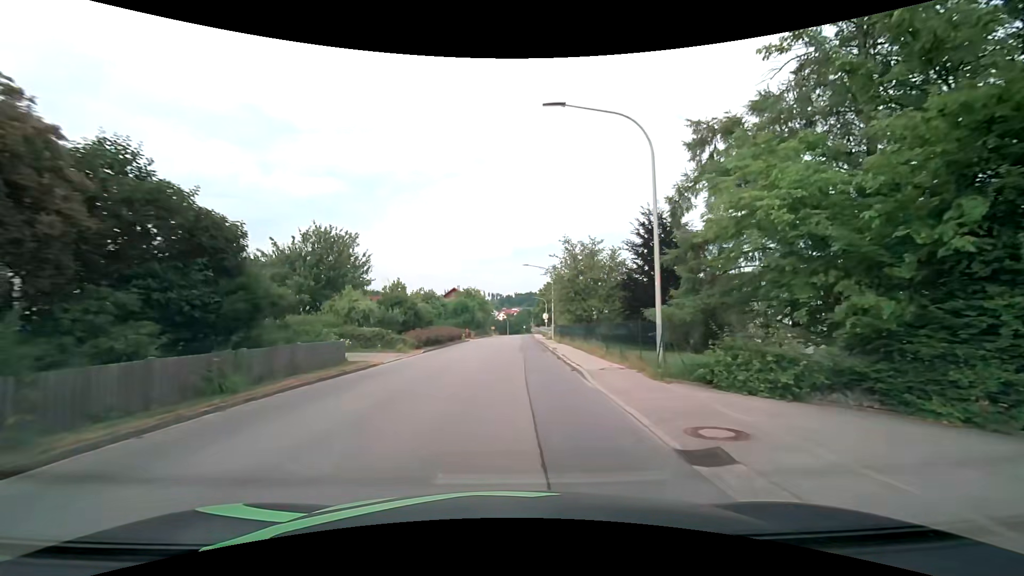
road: tertiary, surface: asphalt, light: Day
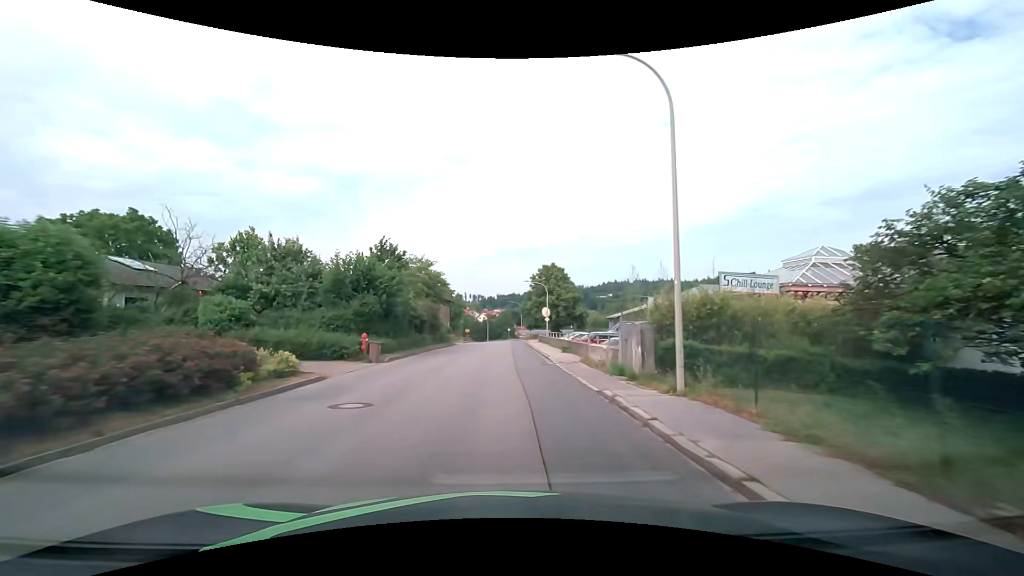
(+0.5, +38.0) m; +2°
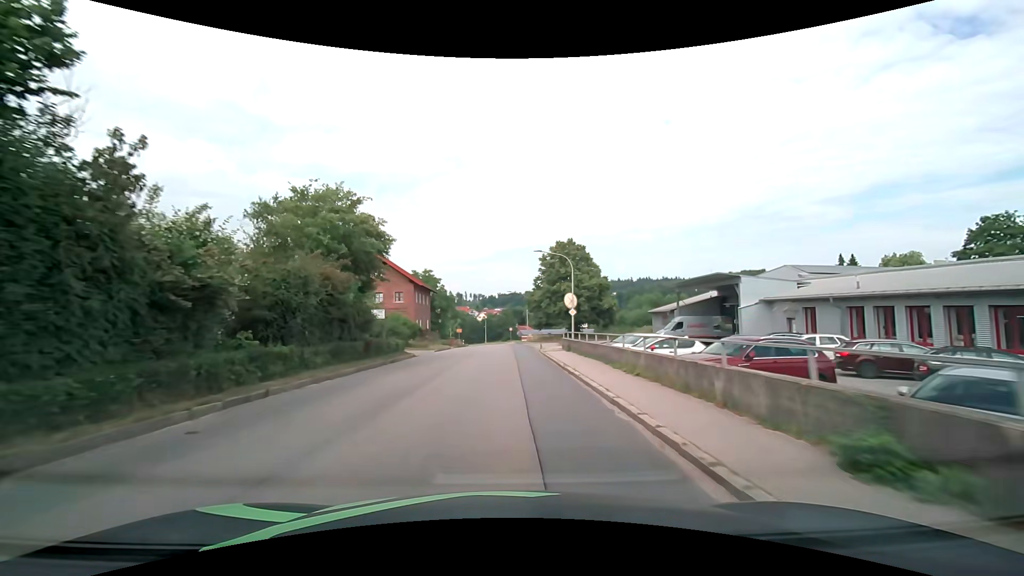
(+0.1, +22.8) m; 0°
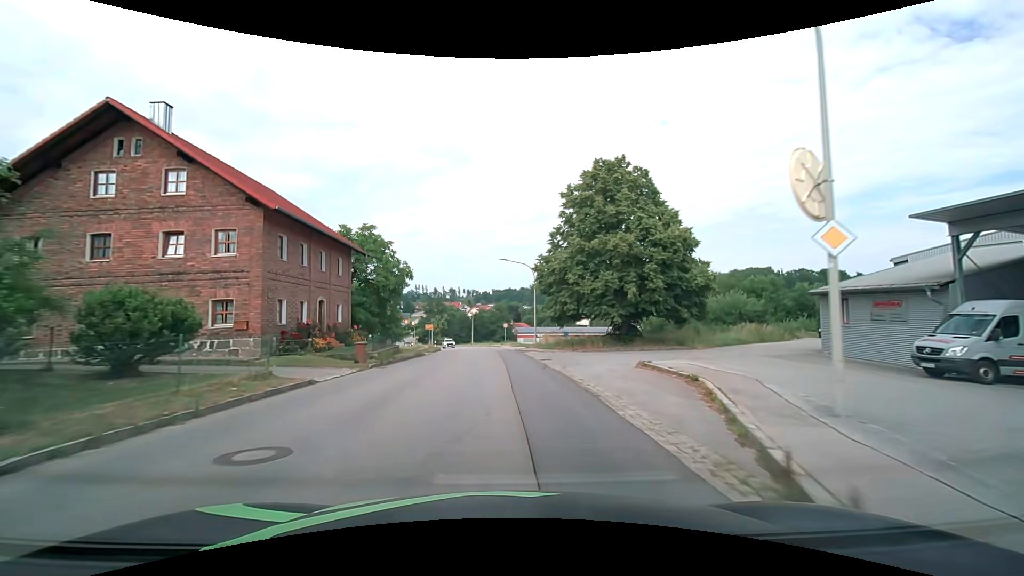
(+0.1, +30.4) m; 0°
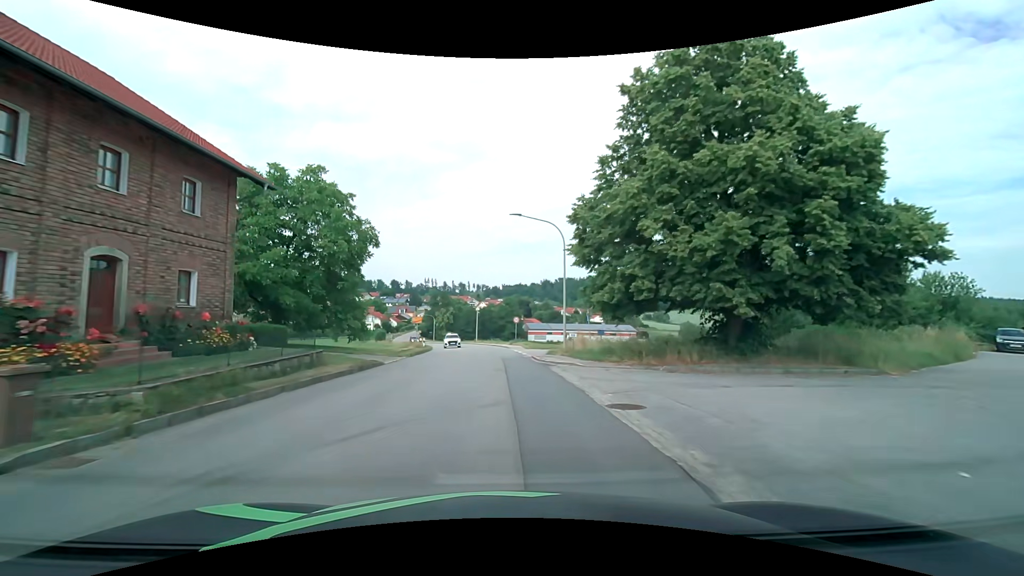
(0.0, +15.3) m; -1°
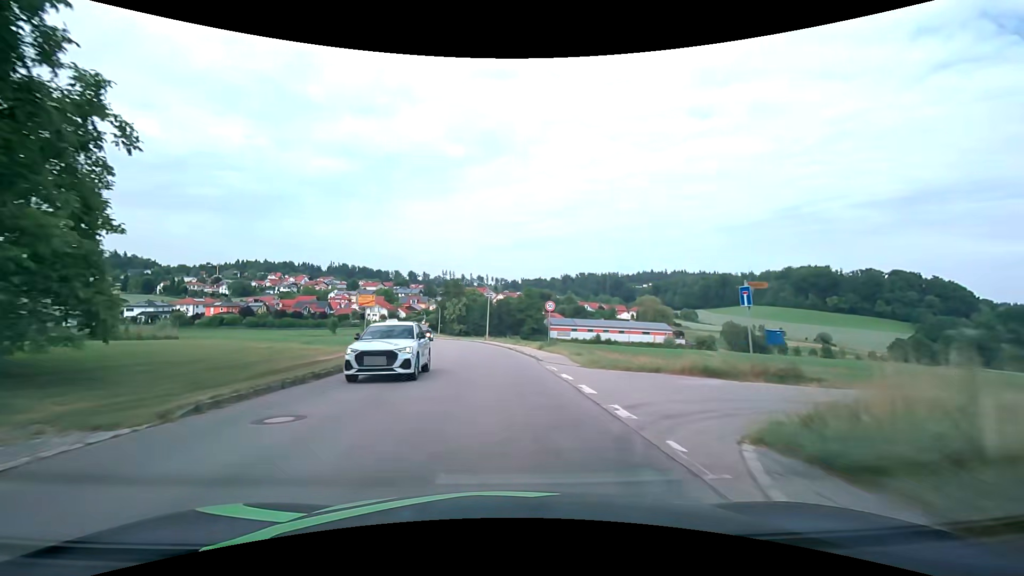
(-0.5, +23.1) m; -2°
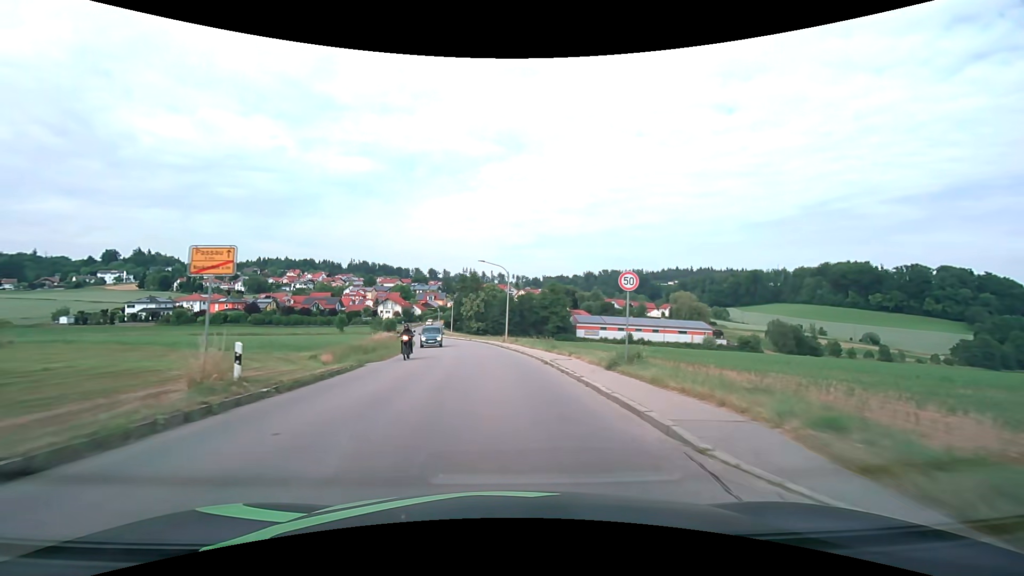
(-0.3, +15.4) m; -3°
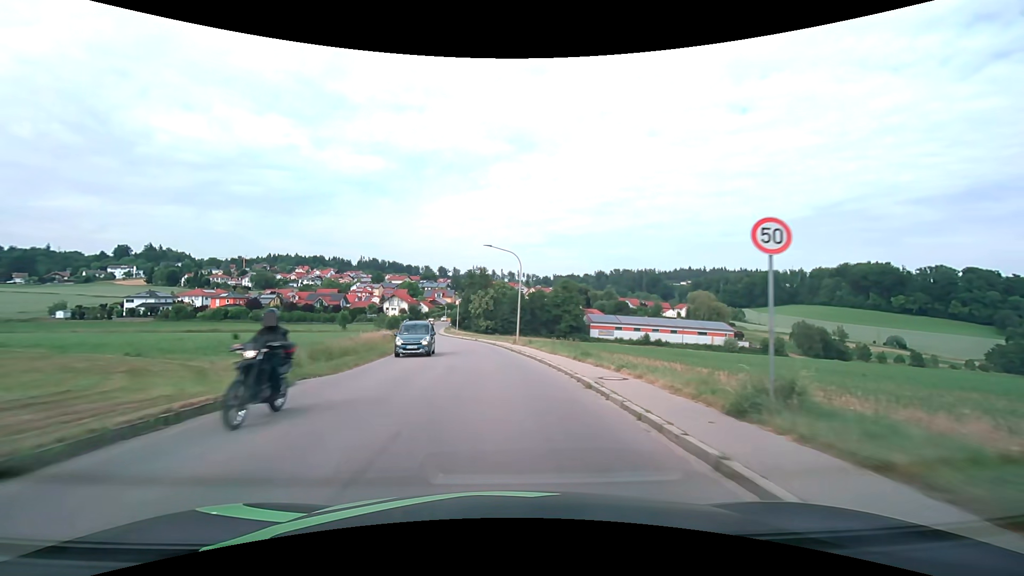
(-0.1, +7.7) m; -1°
(0, +10) (-1, +20) (-1, +30) (-3, +40) (-4, +50) (-6, +60) (-8, +69) (-10, +79) (-12, +89) (-14, +99) m
